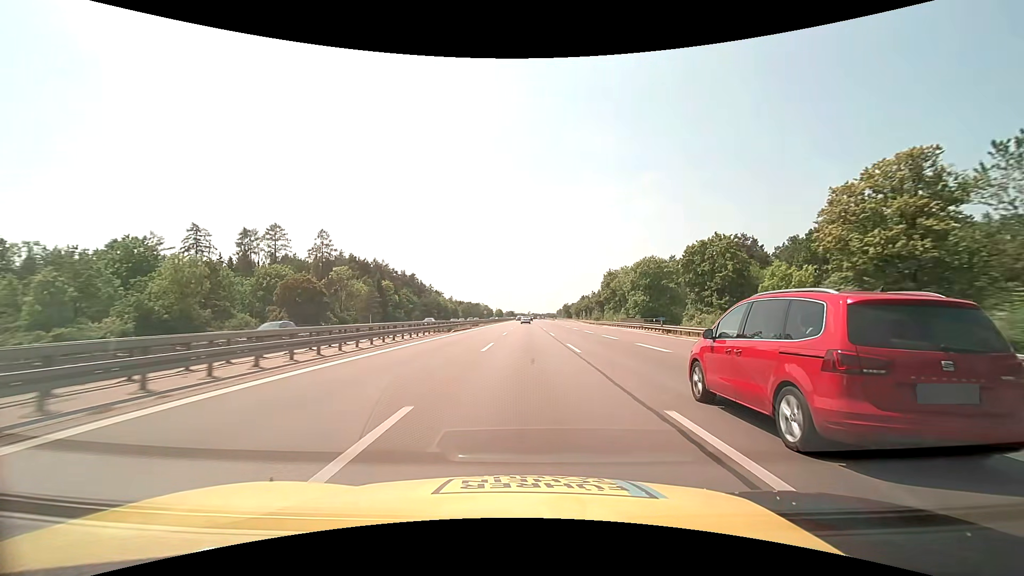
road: motorway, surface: asphalt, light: Day
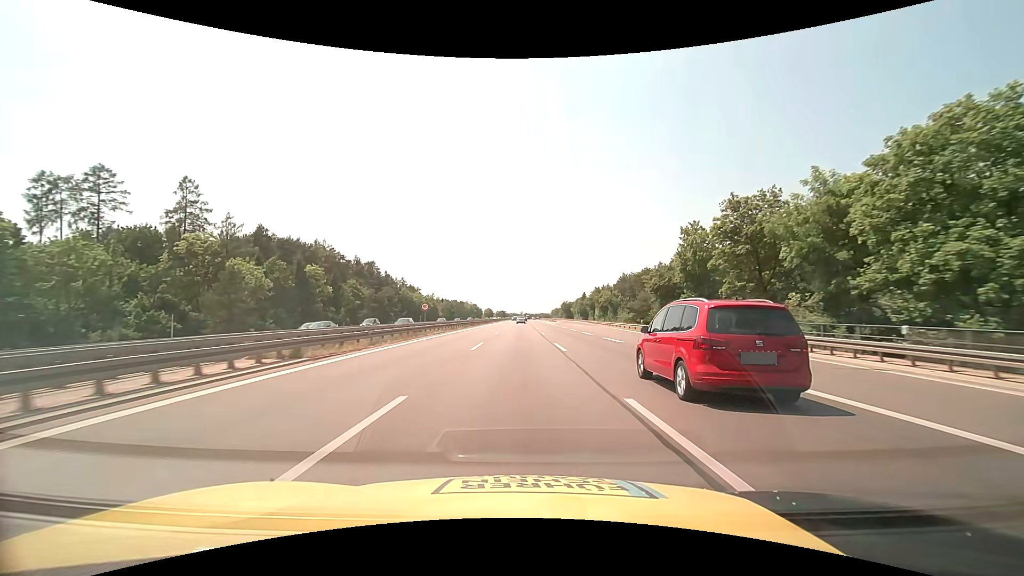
(+0.7, +52.9) m; +1°
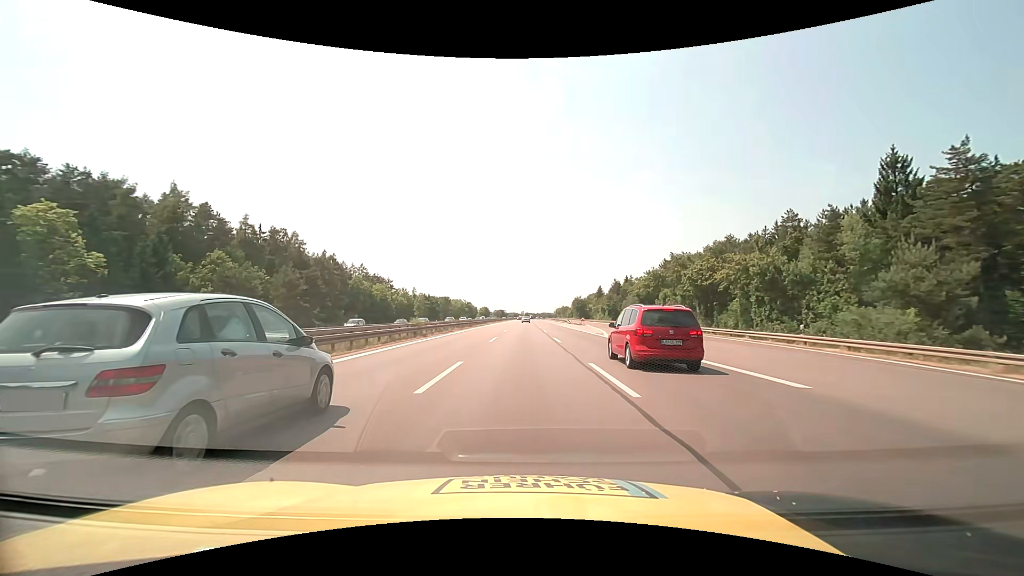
(-0.2, +66.0) m; 0°
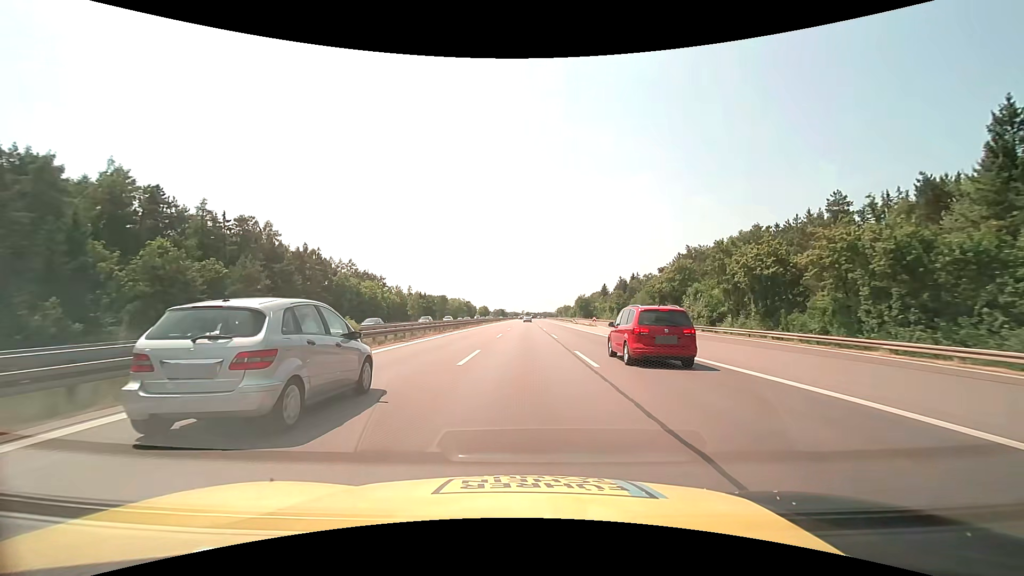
(0.0, +13.2) m; 0°
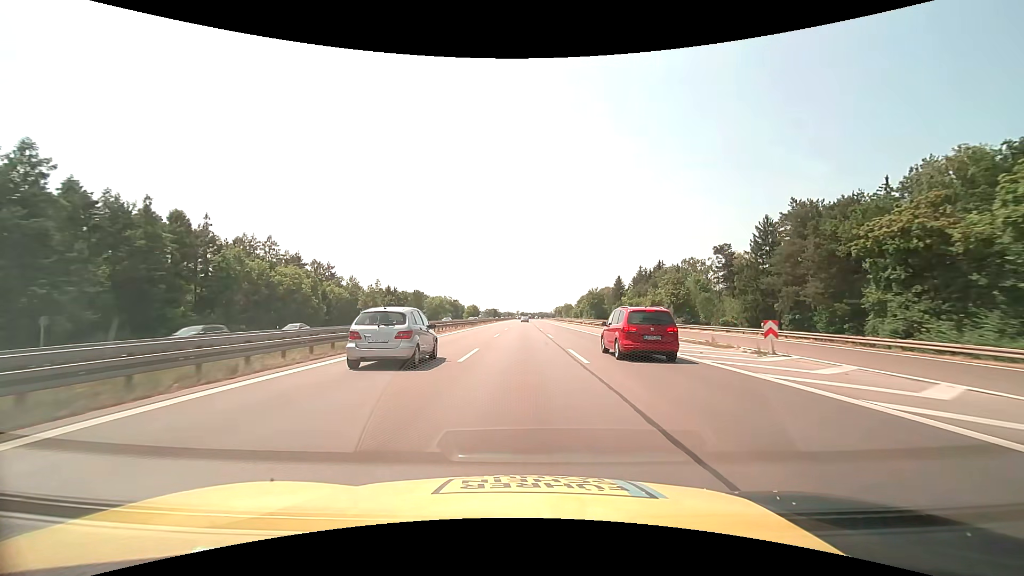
(+0.3, +52.9) m; +1°
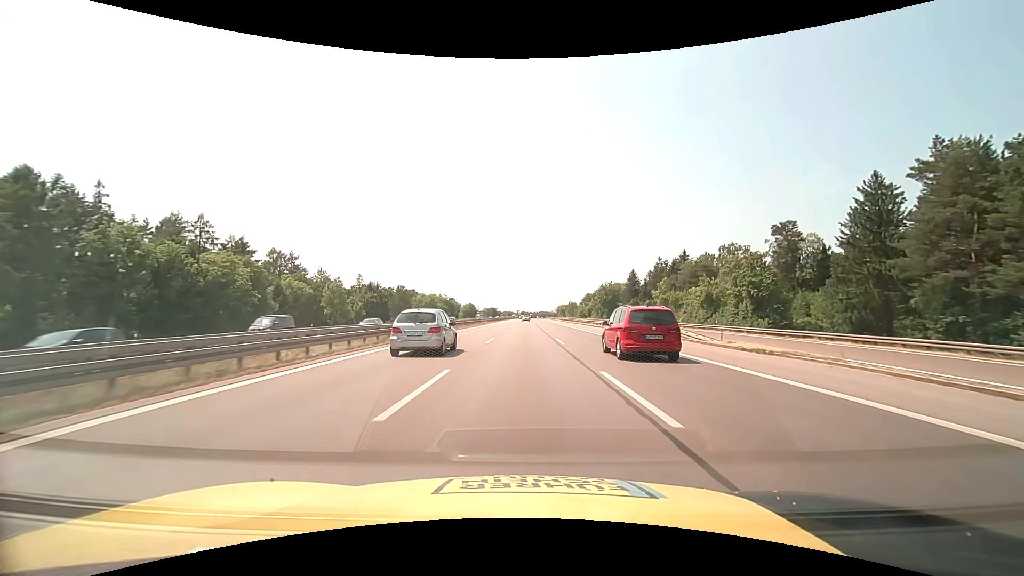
(0.0, +26.5) m; 0°
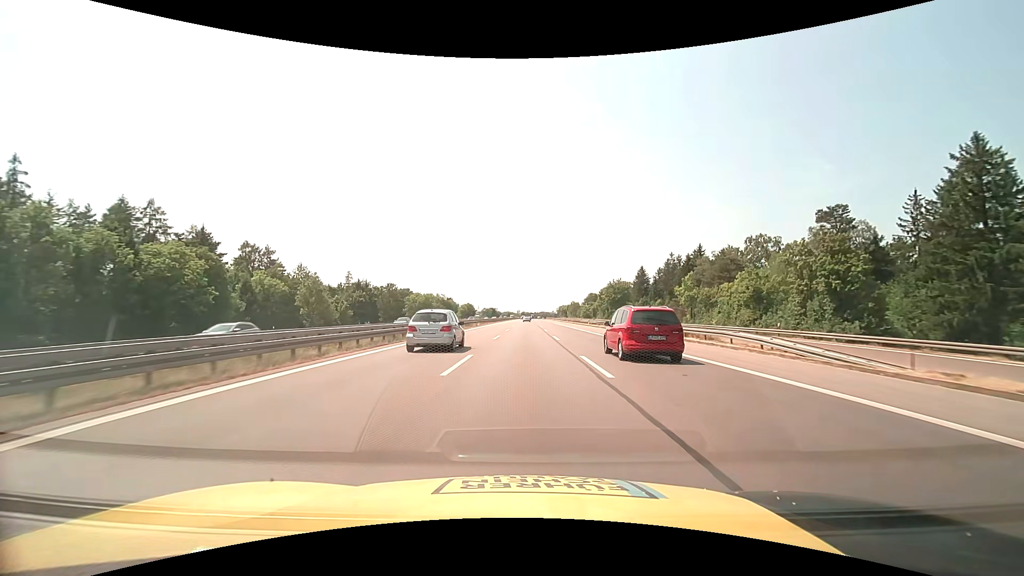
(0.0, +13.3) m; 0°
(0, +10) (0, +20) (0, +30) (0, +40) (0, +50) (0, +60) (0, +70) (+1, +80) (+1, +90) (+1, +100) m
